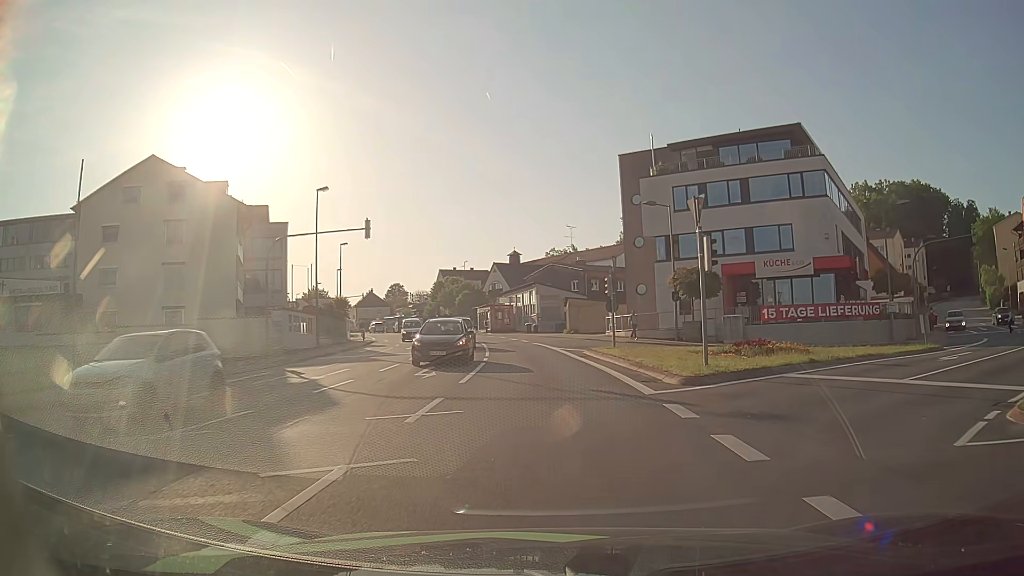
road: tertiary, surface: asphalt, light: Day
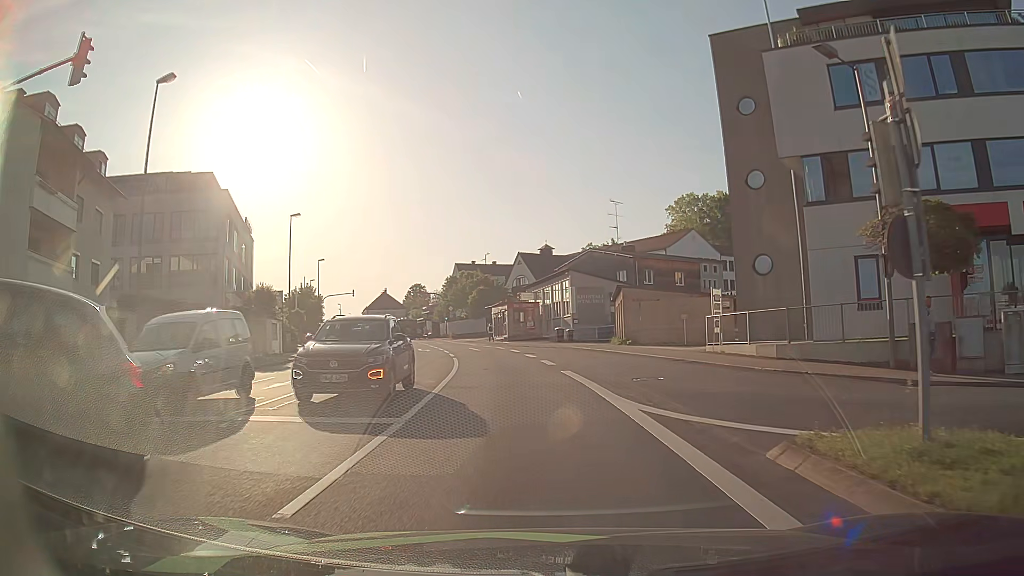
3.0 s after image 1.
(-0.1, +22.9) m; -3°
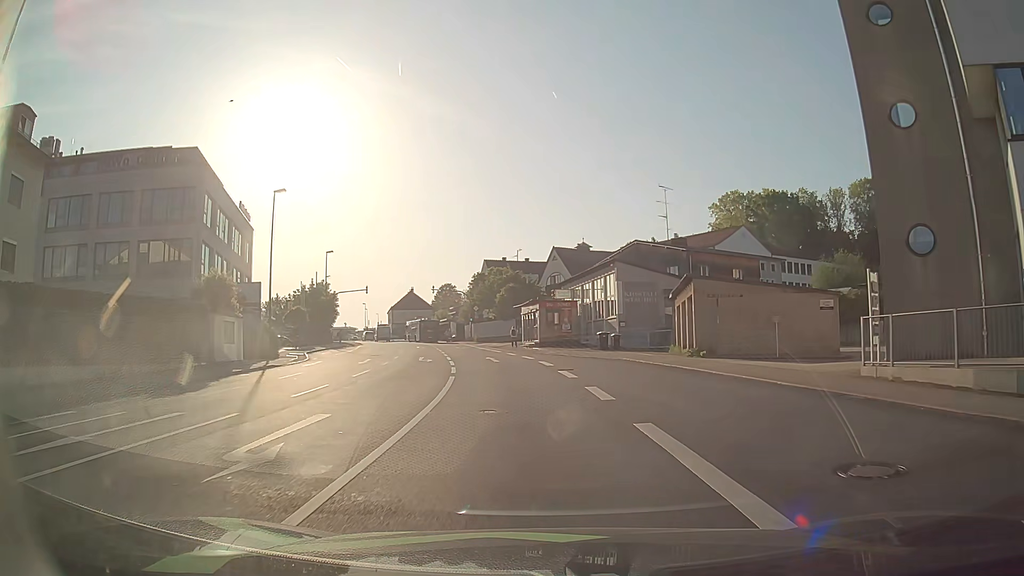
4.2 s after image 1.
(-0.2, +9.9) m; -3°
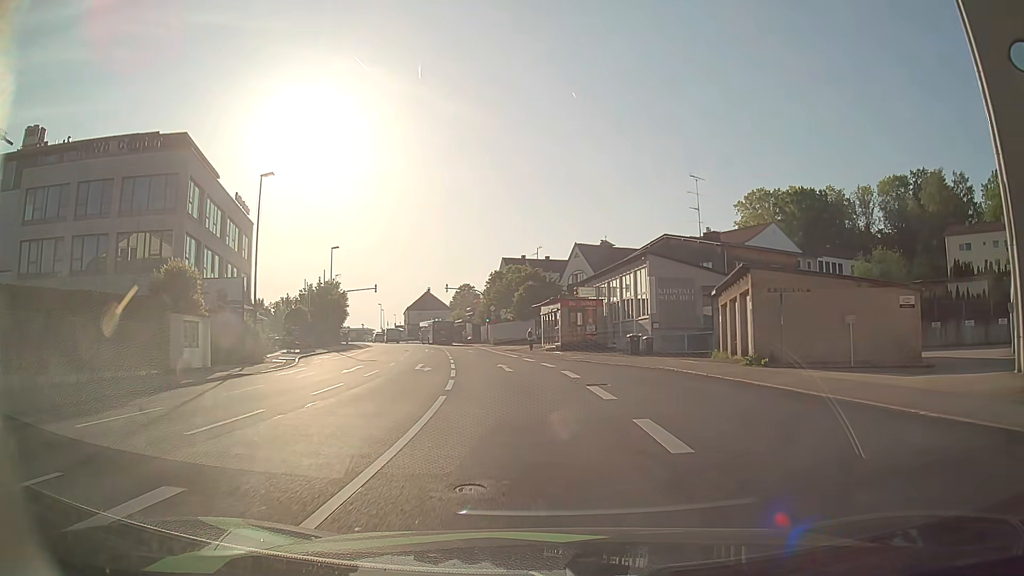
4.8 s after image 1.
(-0.1, +5.2) m; -2°
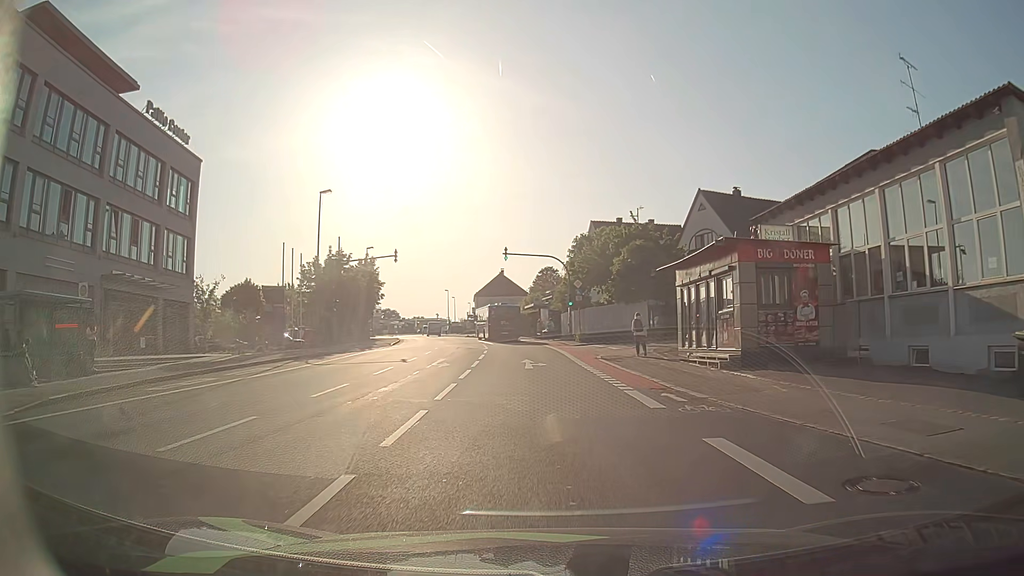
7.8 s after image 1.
(-1.8, +26.2) m; -8°
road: tertiary_link
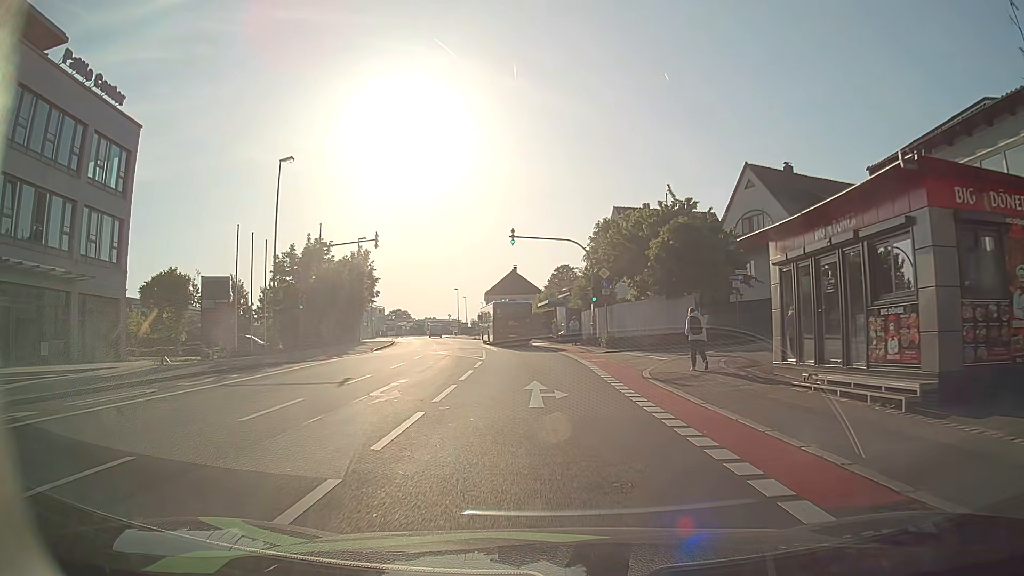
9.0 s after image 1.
(-0.1, +9.4) m; -1°
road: tertiary
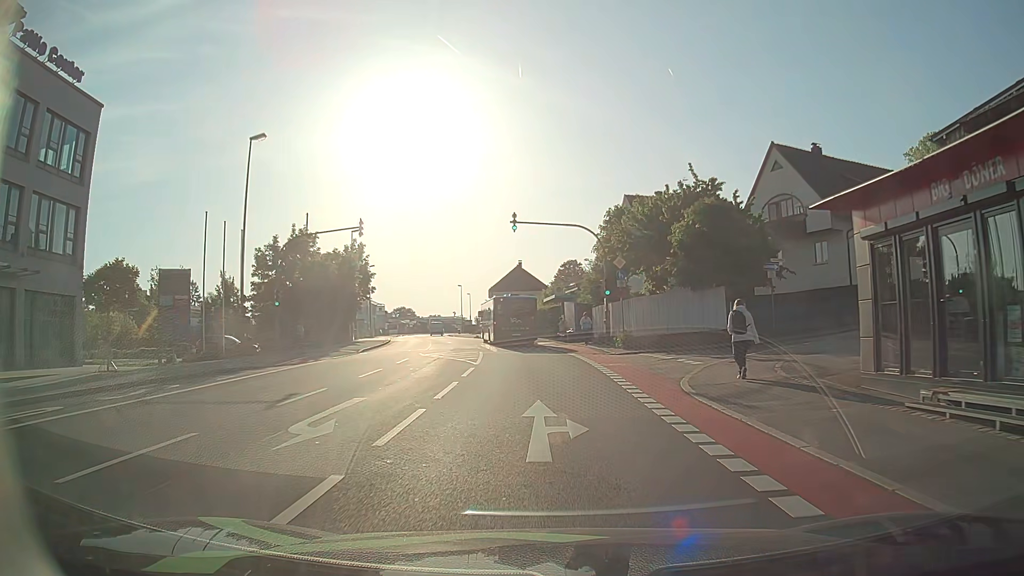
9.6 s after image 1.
(-0.1, +4.4) m; -2°
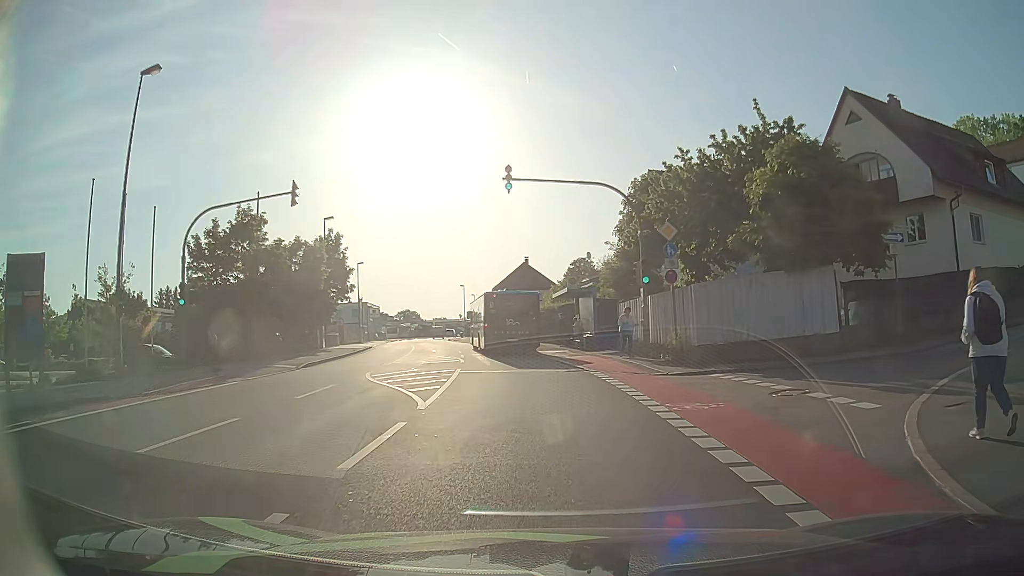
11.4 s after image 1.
(+0.1, +10.0) m; 0°
(0, +10) (-1, +20) (-2, +30) (-3, +40) (-5, +50) (-7, +59) (-9, +69) (-11, +79) (-13, +89) (-15, +99) m
